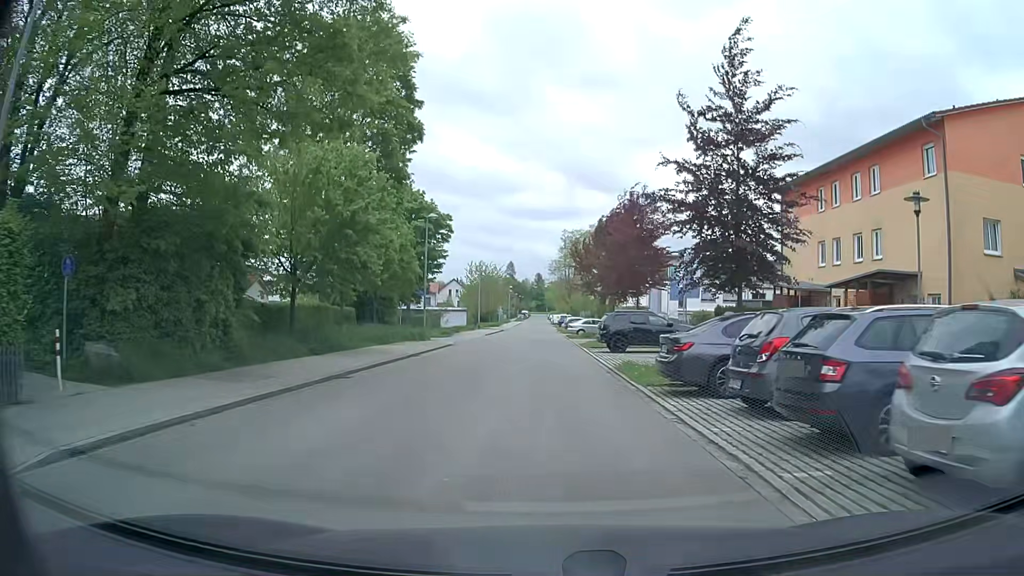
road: residential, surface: asphalt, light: Day
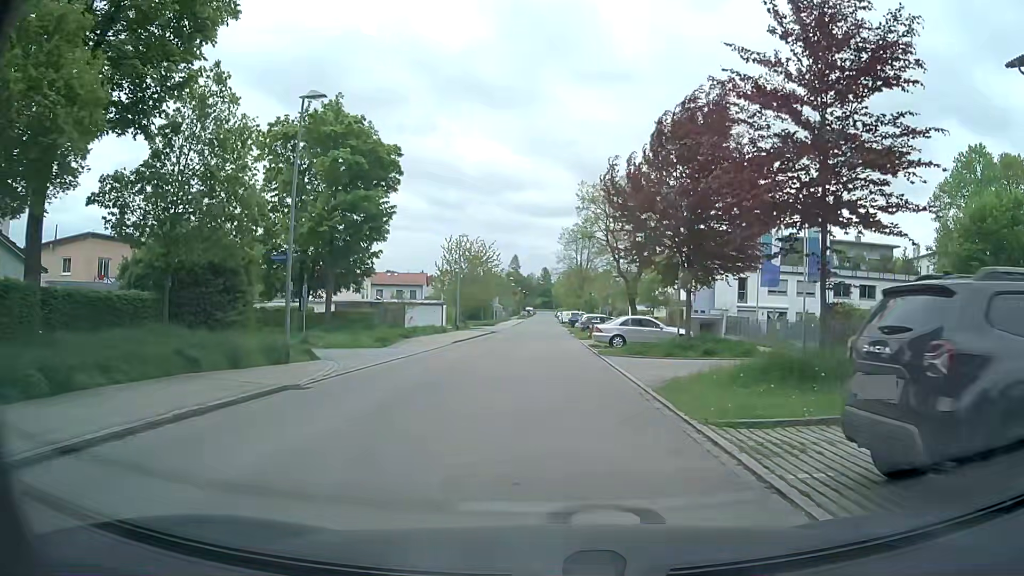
(-0.3, +23.2) m; -2°
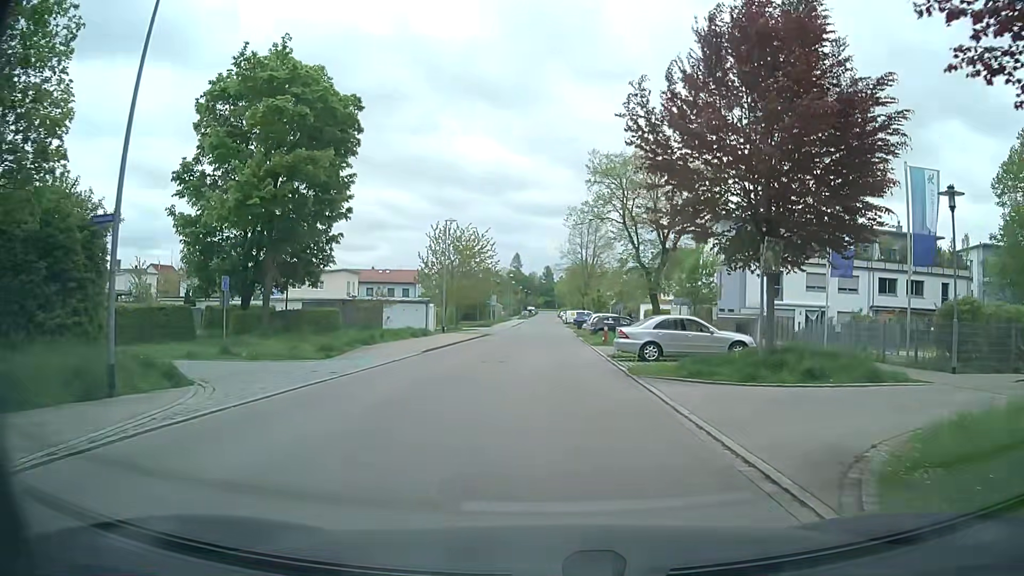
(0.0, +8.6) m; -1°
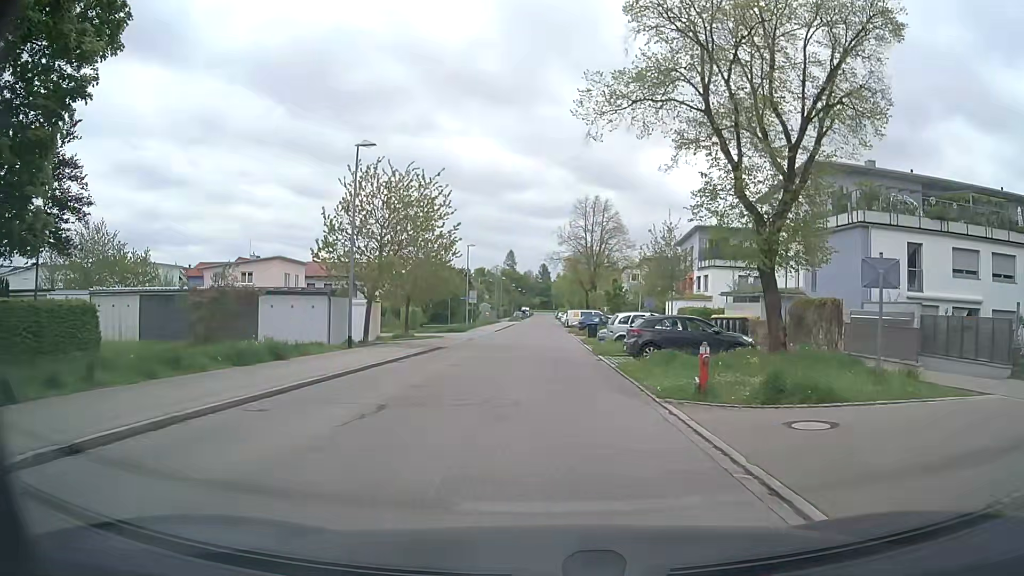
(+0.5, +21.0) m; +1°
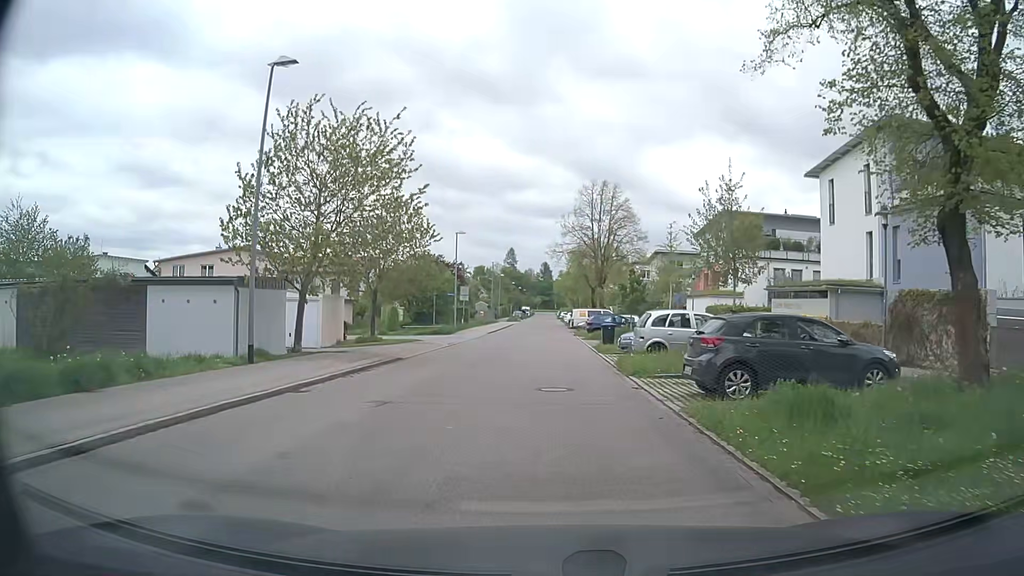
(0.0, +8.9) m; 0°
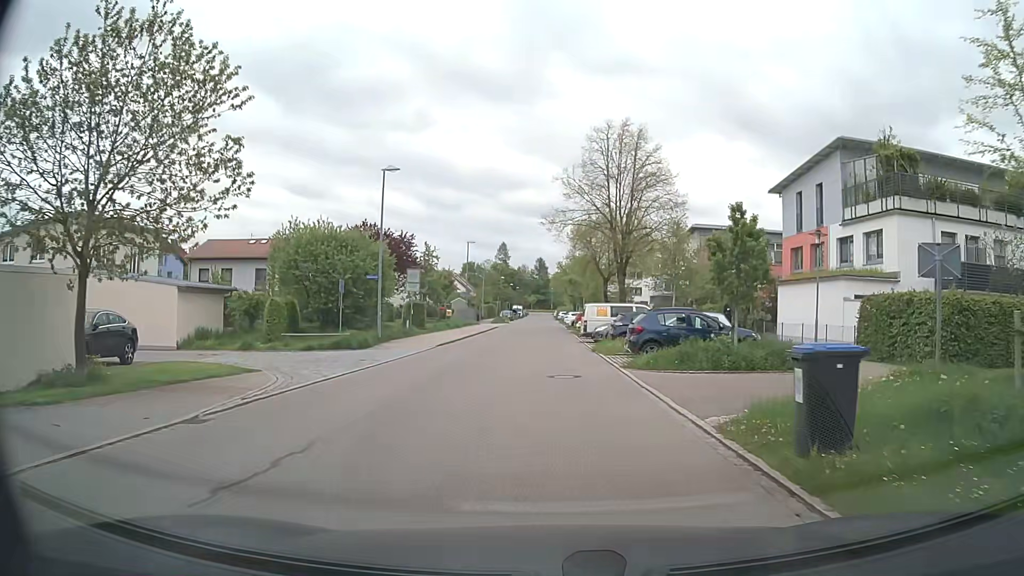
(0.0, +22.9) m; 0°
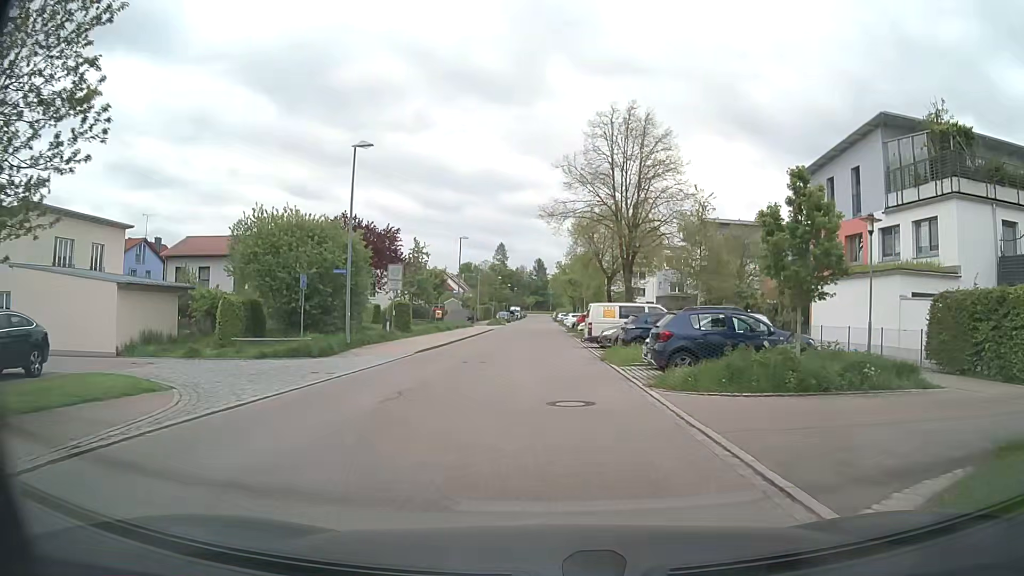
(0.0, +4.6) m; 0°
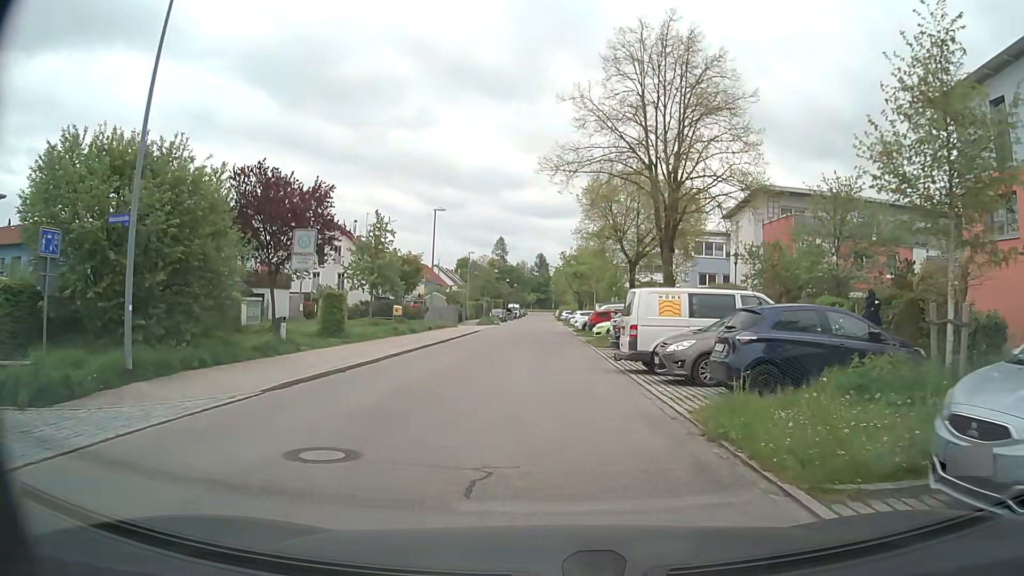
(+0.1, +14.2) m; 0°
(0, +10) (0, +20) (0, +30) (0, +40) (0, +50) (0, +60) (0, +70) (0, +80) (0, +90) (0, +100) m
